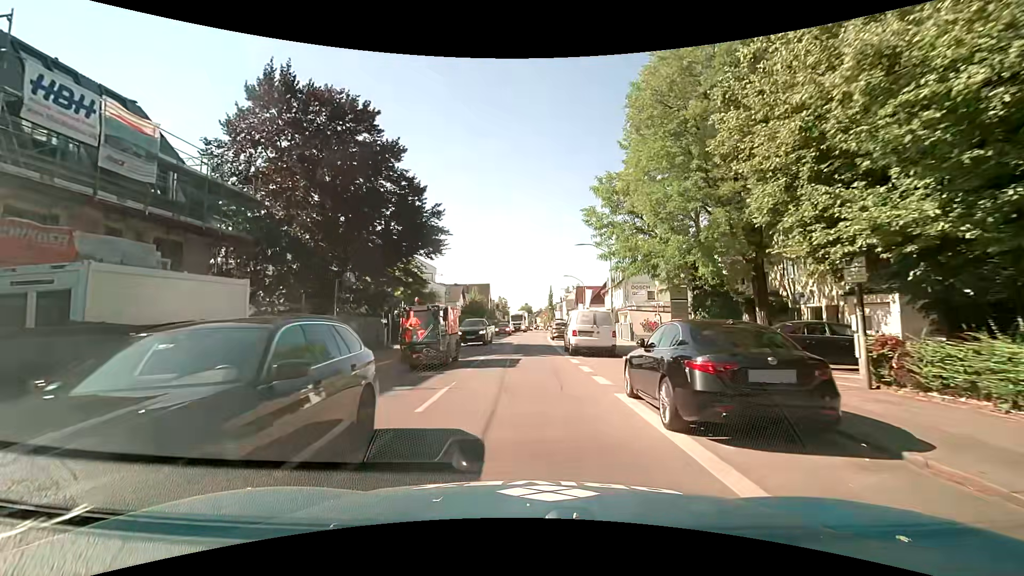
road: secondary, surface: asphalt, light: Day
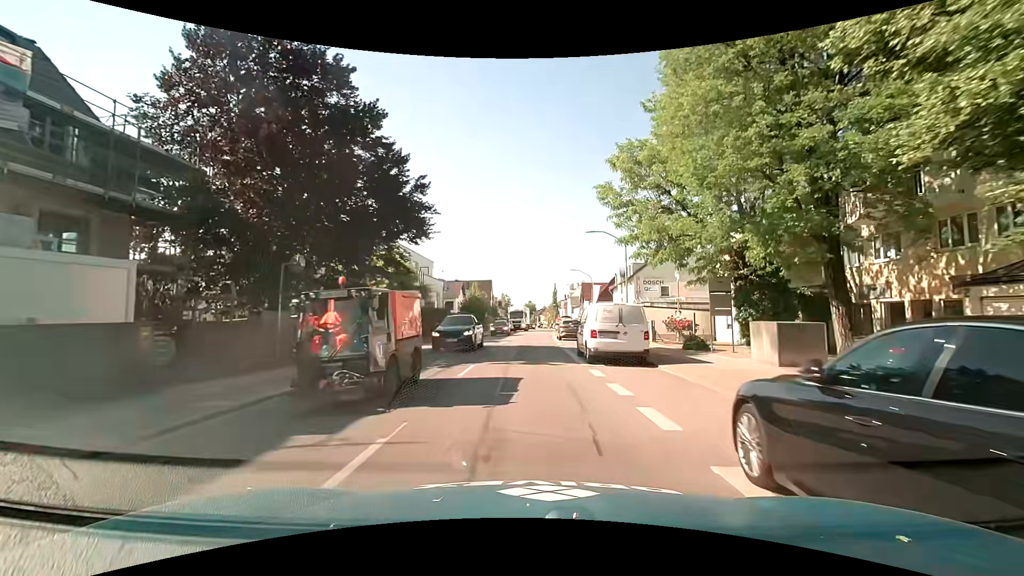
(0.0, +5.1) m; 0°
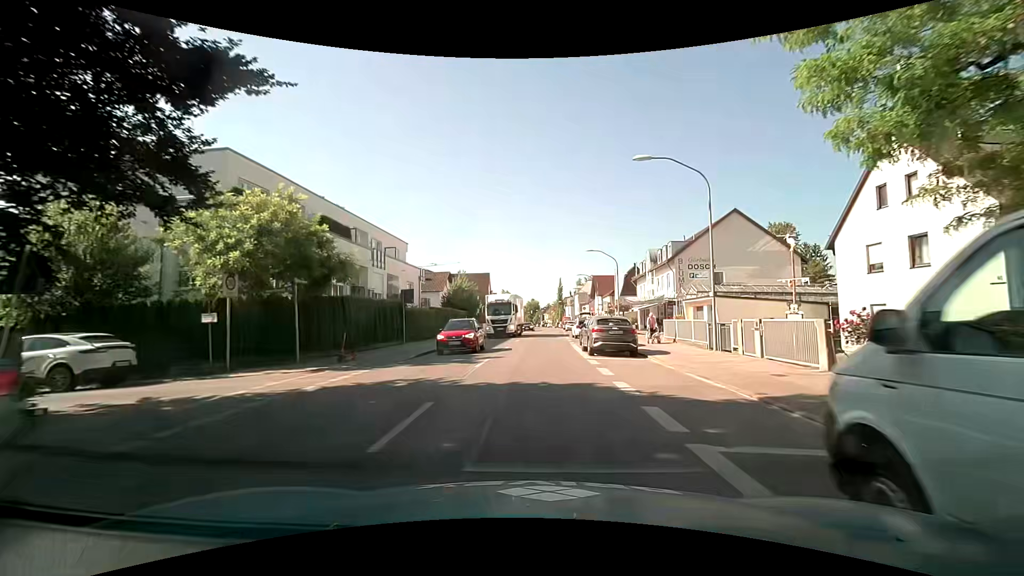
(+0.1, +16.8) m; 0°
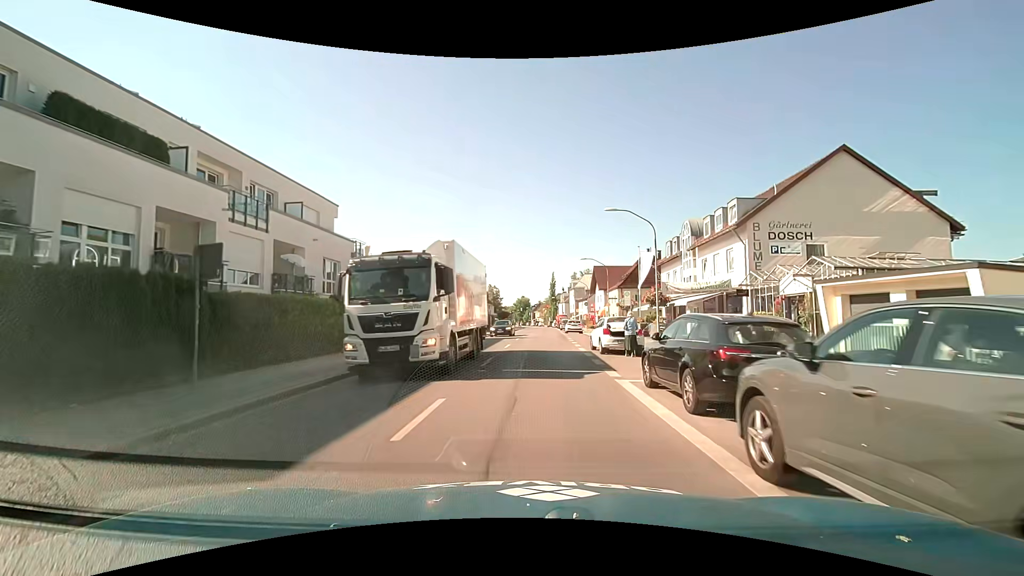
(+0.2, +17.5) m; +1°
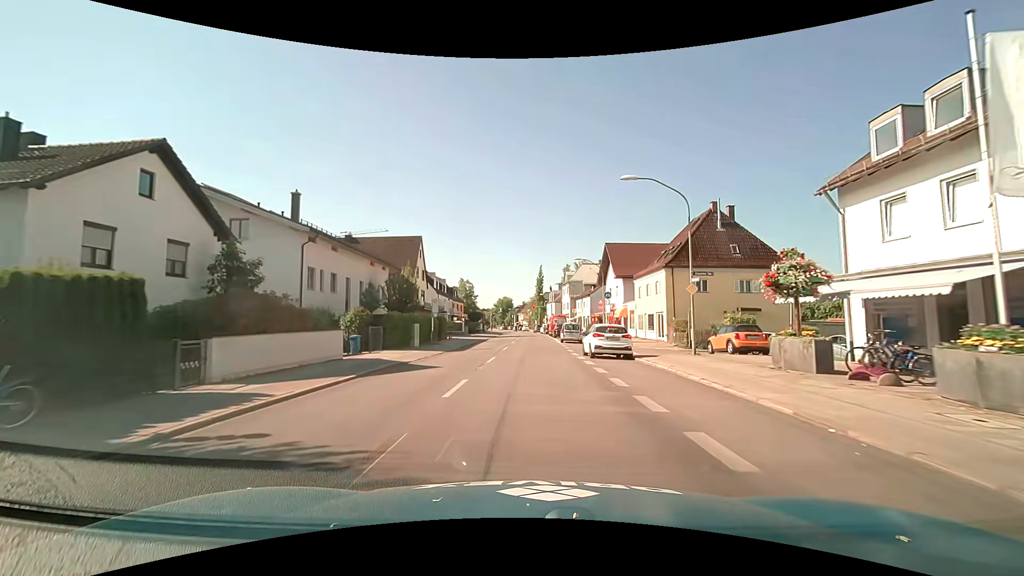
(+0.9, +32.9) m; +3°
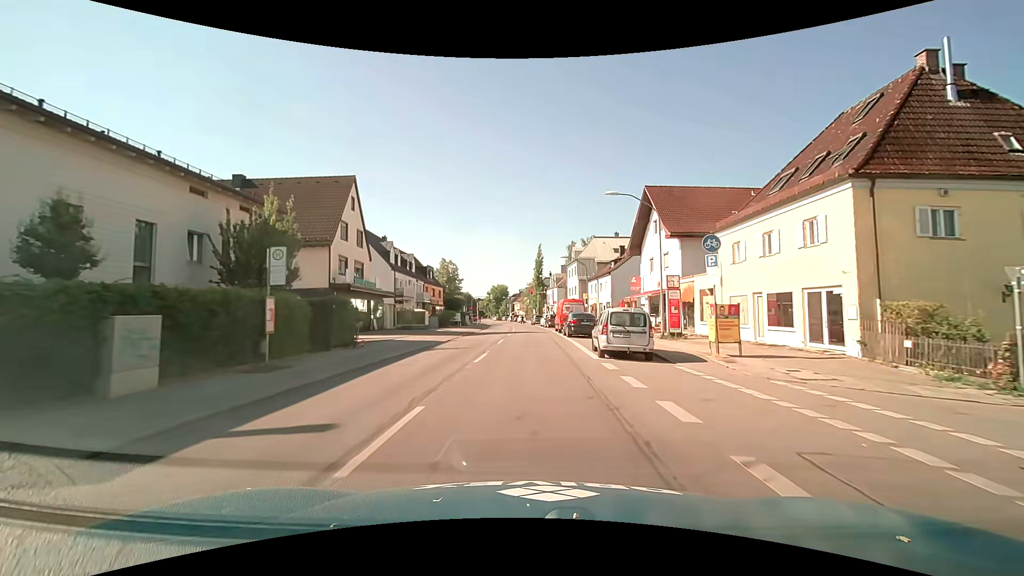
(0.0, +23.1) m; 0°
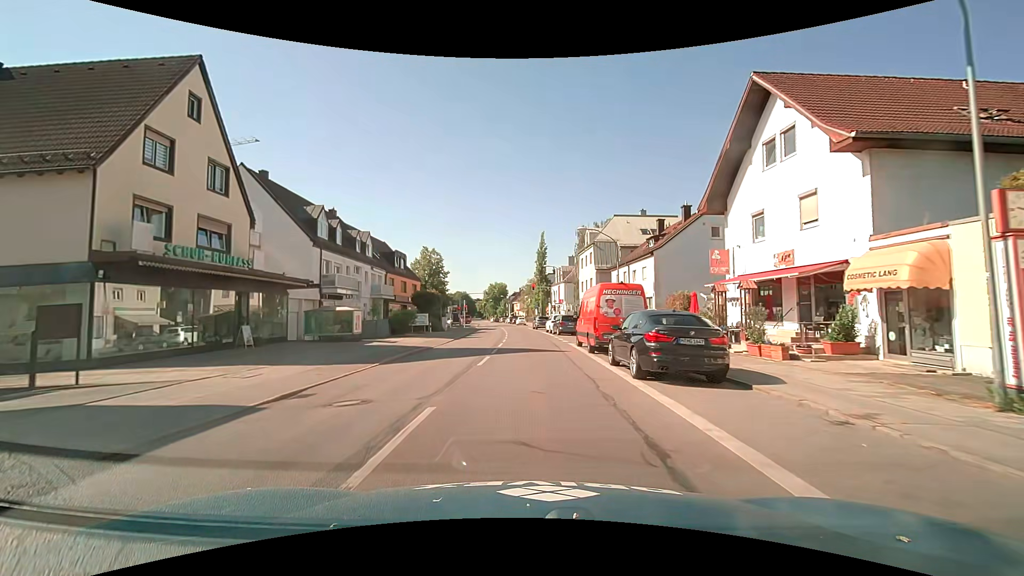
(+0.1, +18.9) m; 0°
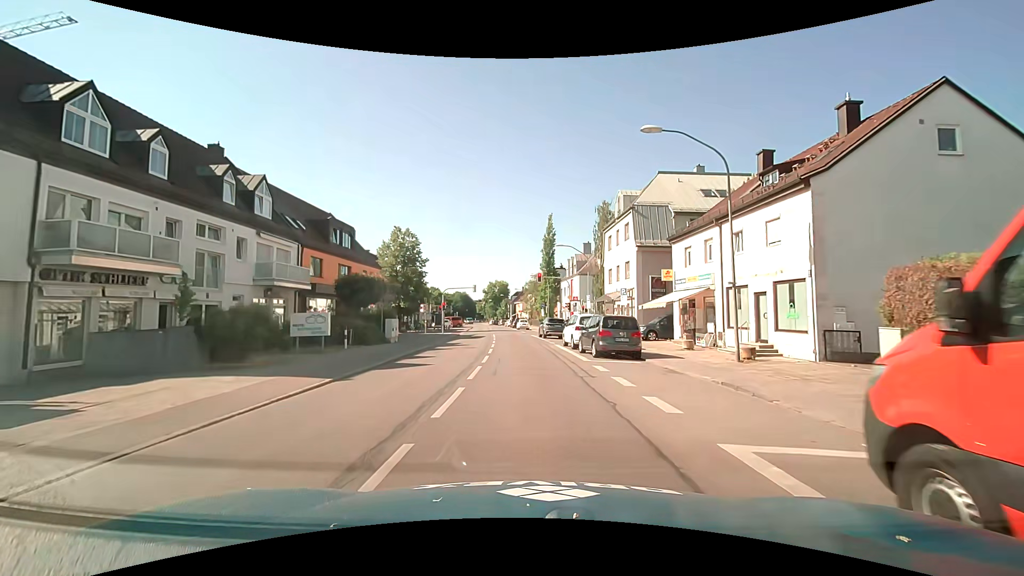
(0.0, +20.3) m; 0°
(0, +10) (0, +20) (0, +30) (-1, +40) (-2, +50) (-3, +60) (-4, +70) (-4, +80) (-5, +90) (-7, +100) m
